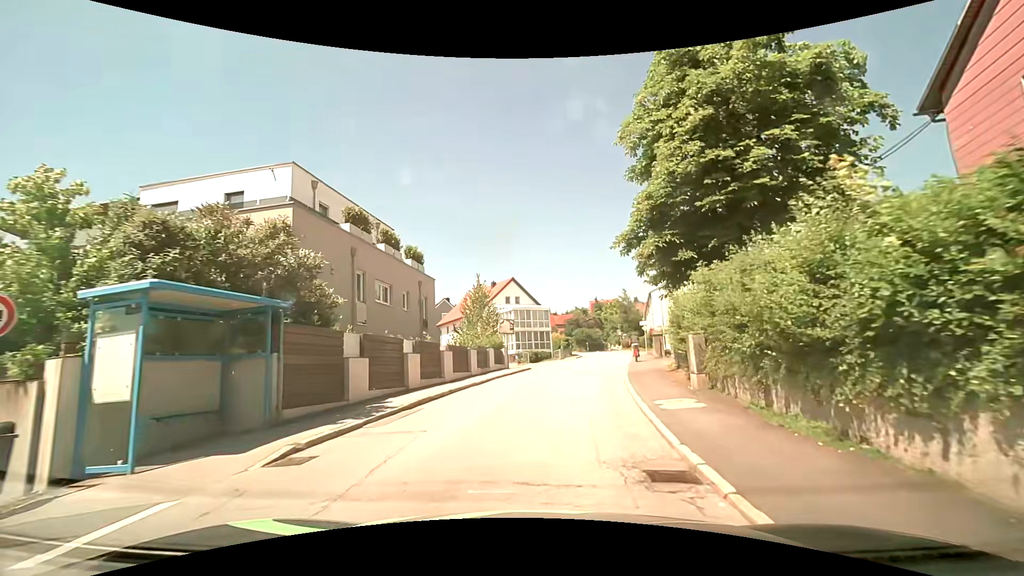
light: Day
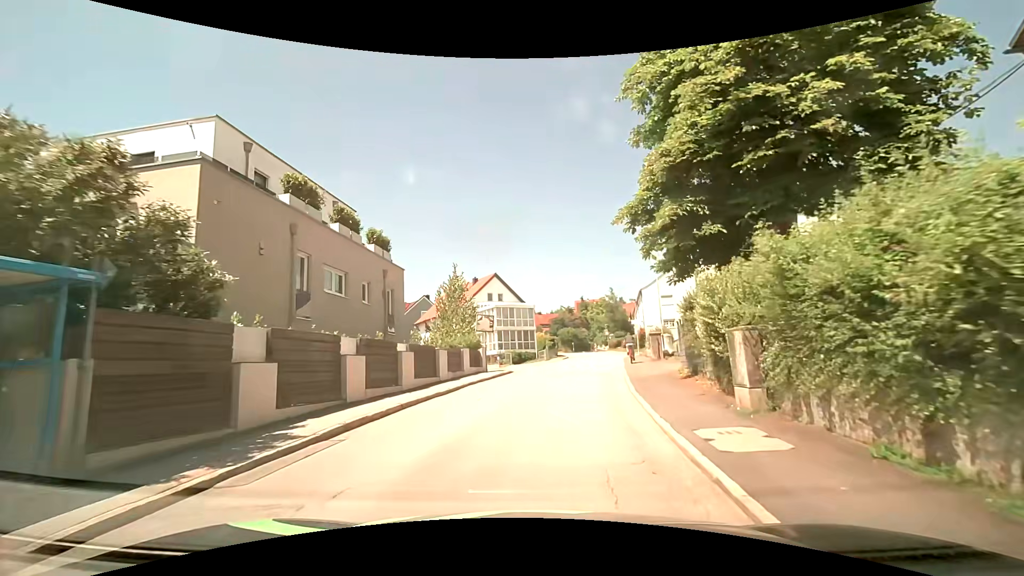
(0.0, +3.9) m; +1°
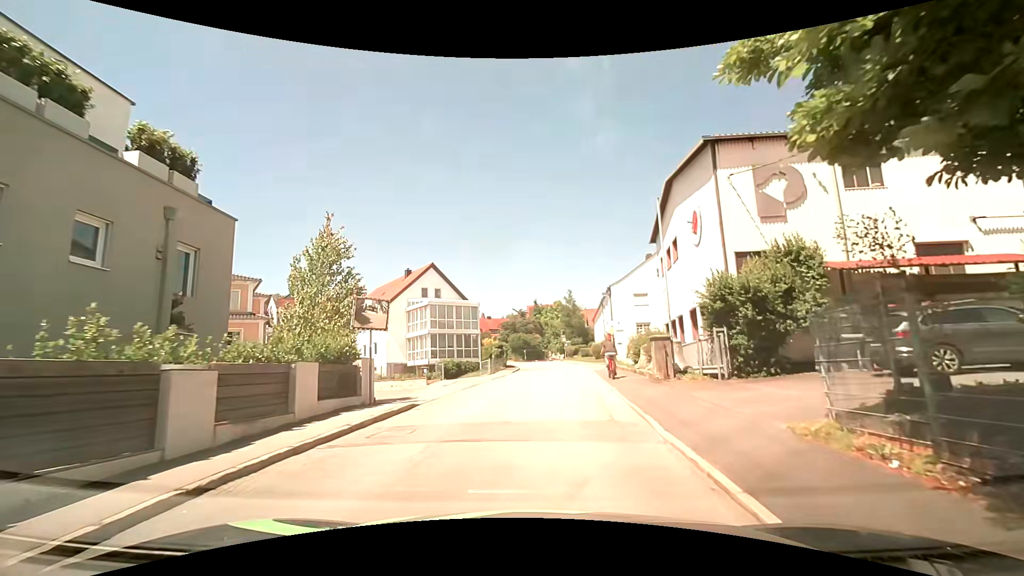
(+0.6, +11.7) m; +6°
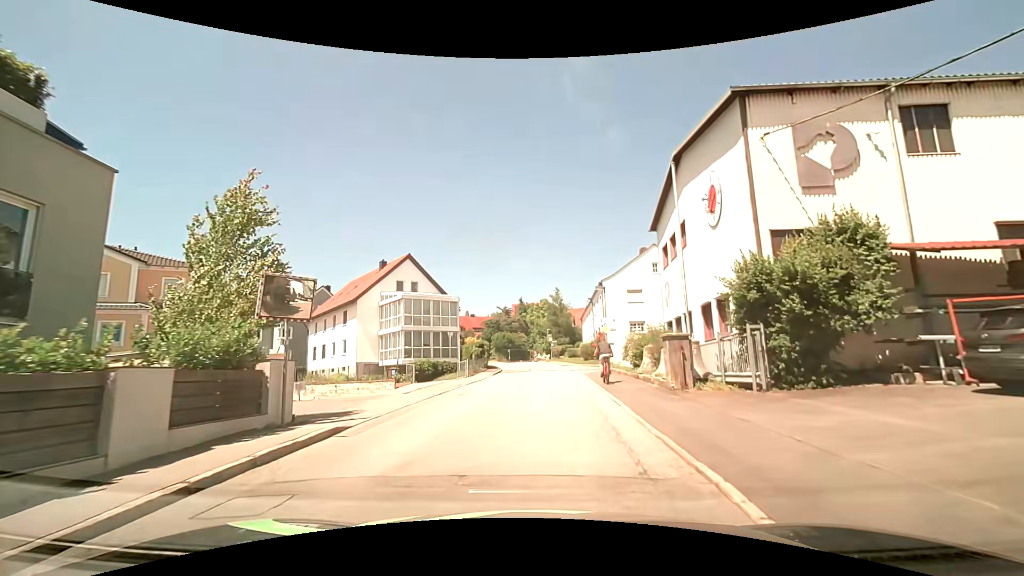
(0.0, +4.0) m; +1°
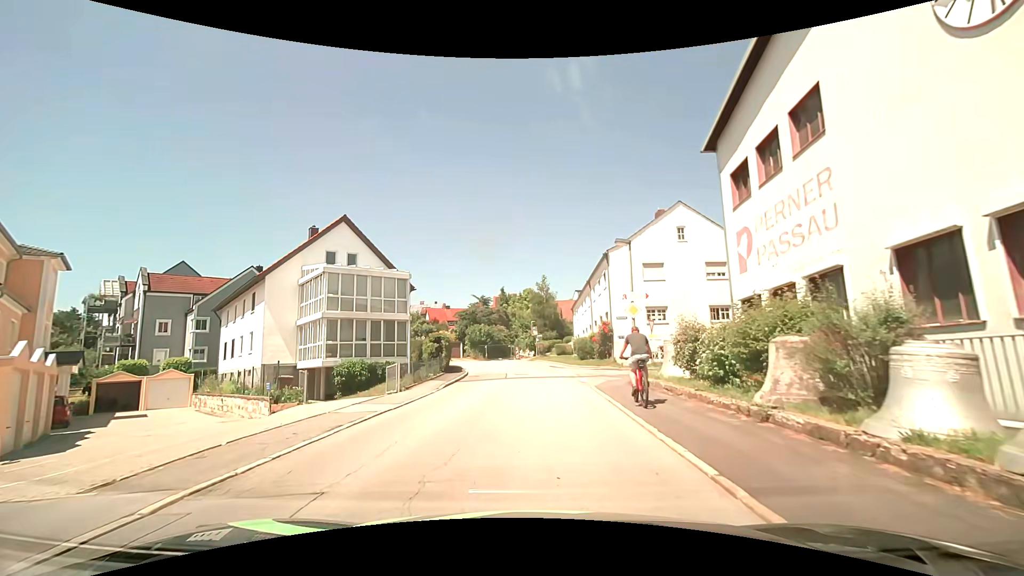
(+0.3, +12.1) m; +3°
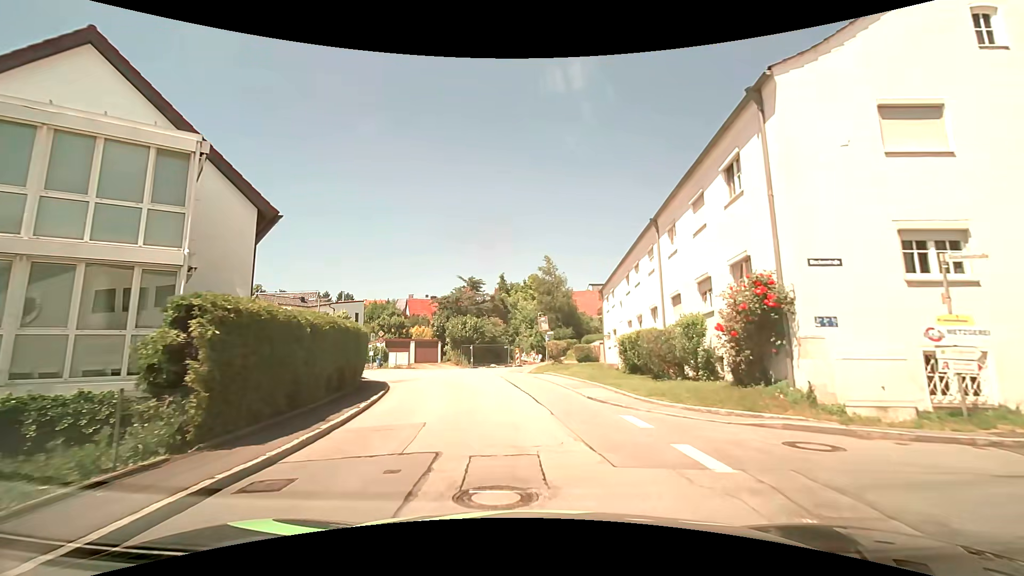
(-0.2, +20.6) m; -1°
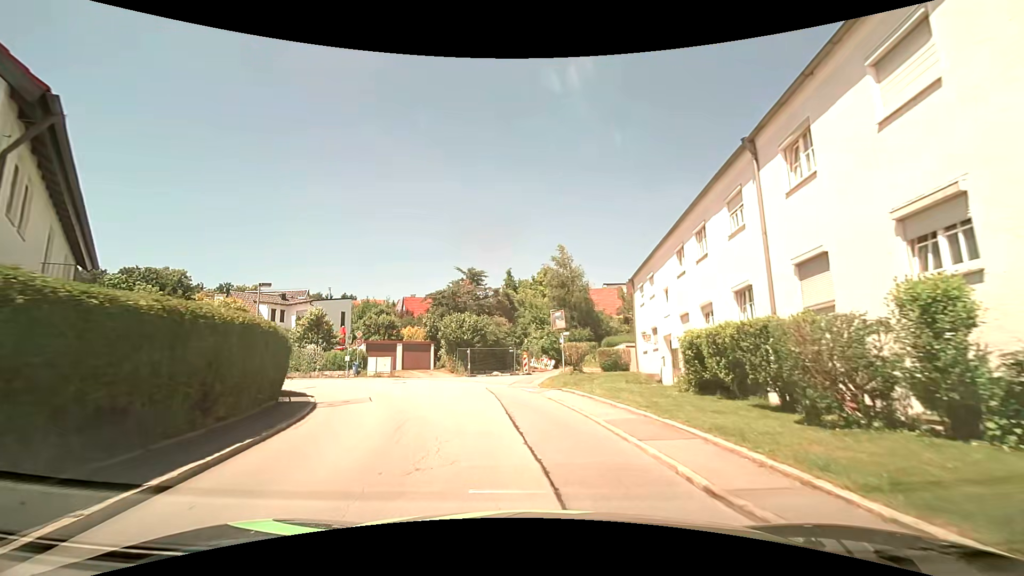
(-0.1, +8.4) m; -2°
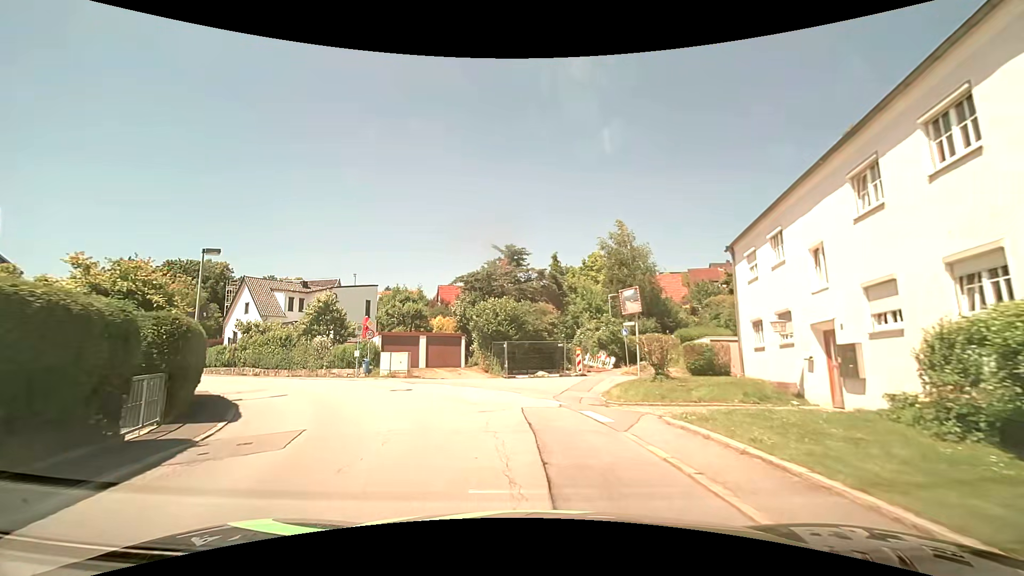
(-0.1, +8.1) m; -3°
